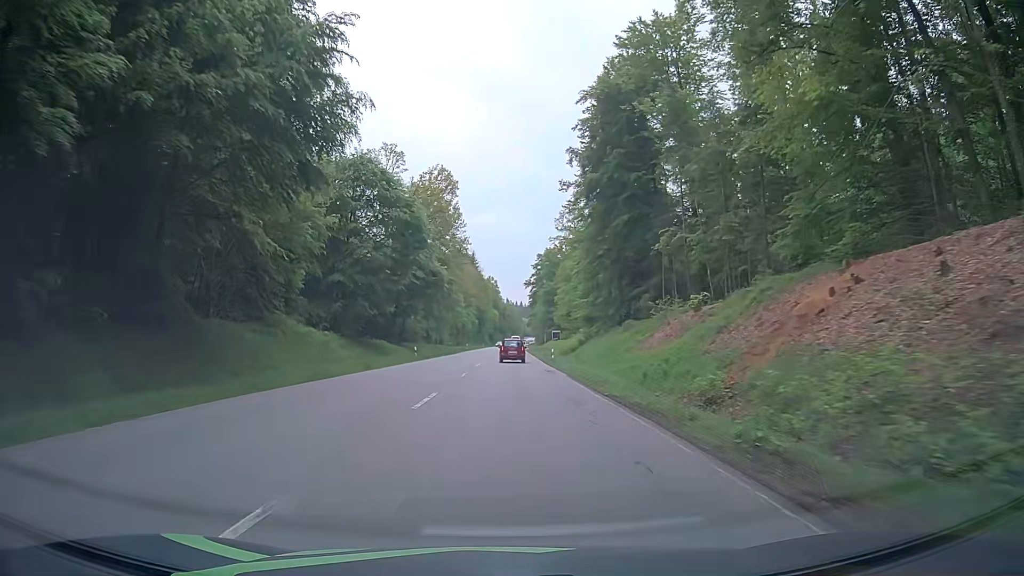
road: secondary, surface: asphalt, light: Day
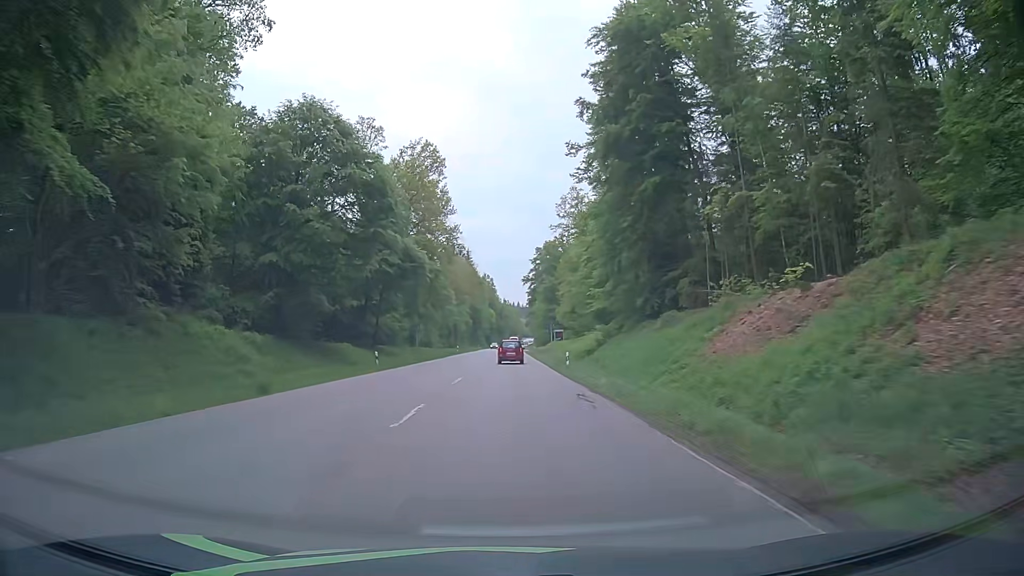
(+0.2, +14.5) m; +1°
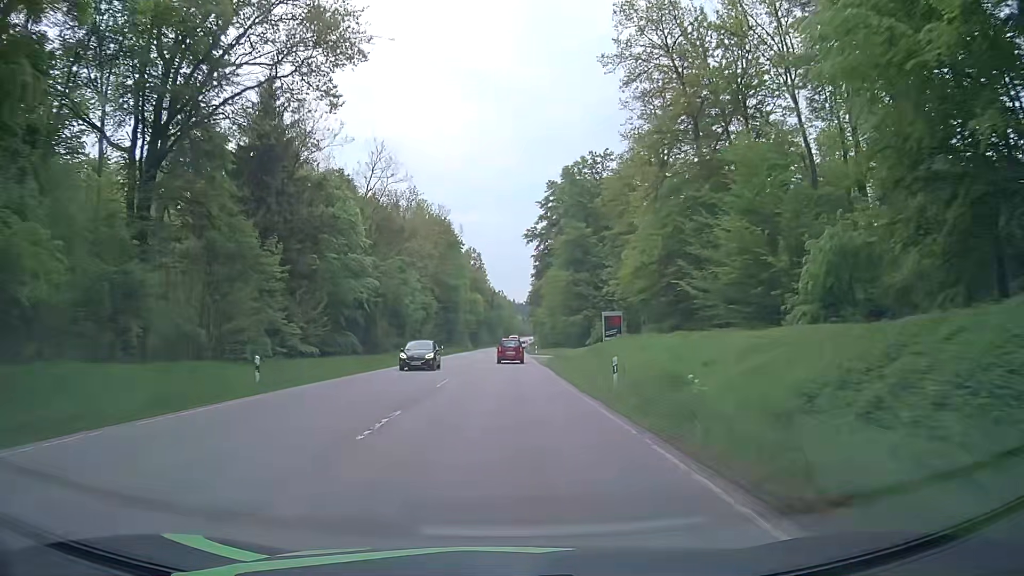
(+0.6, +72.2) m; 0°
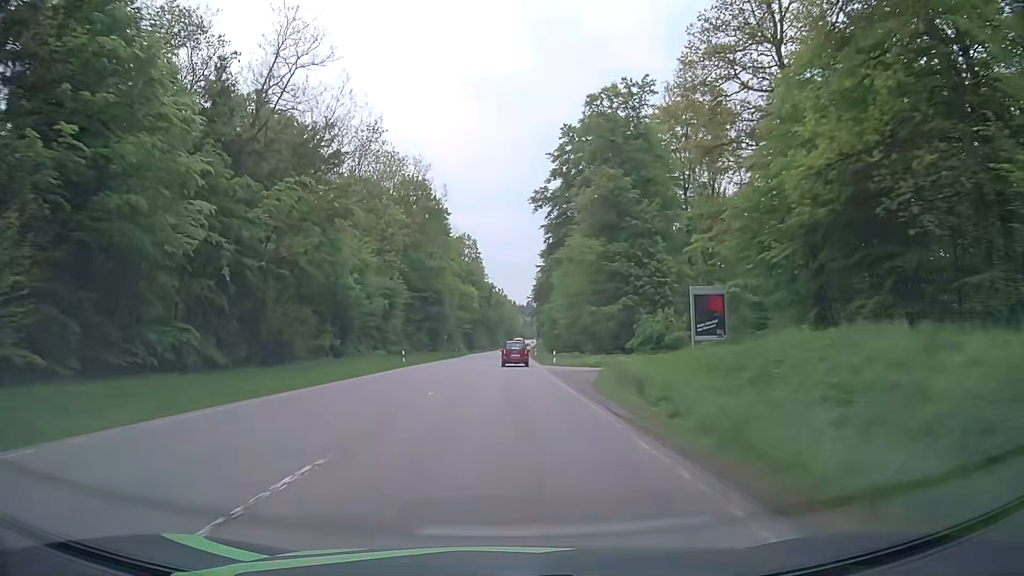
(+0.1, +28.6) m; 0°
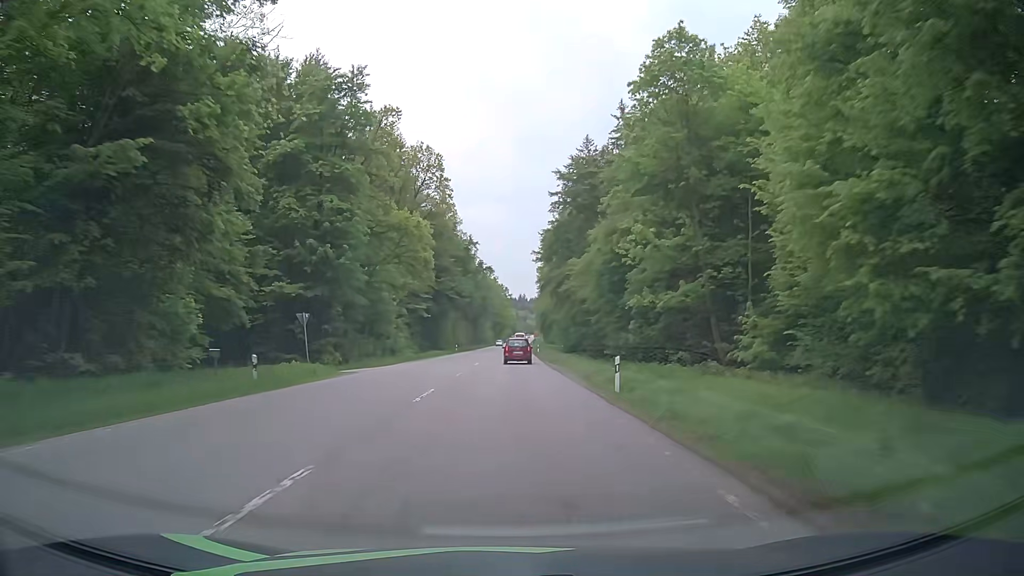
(+0.6, +70.8) m; +1°
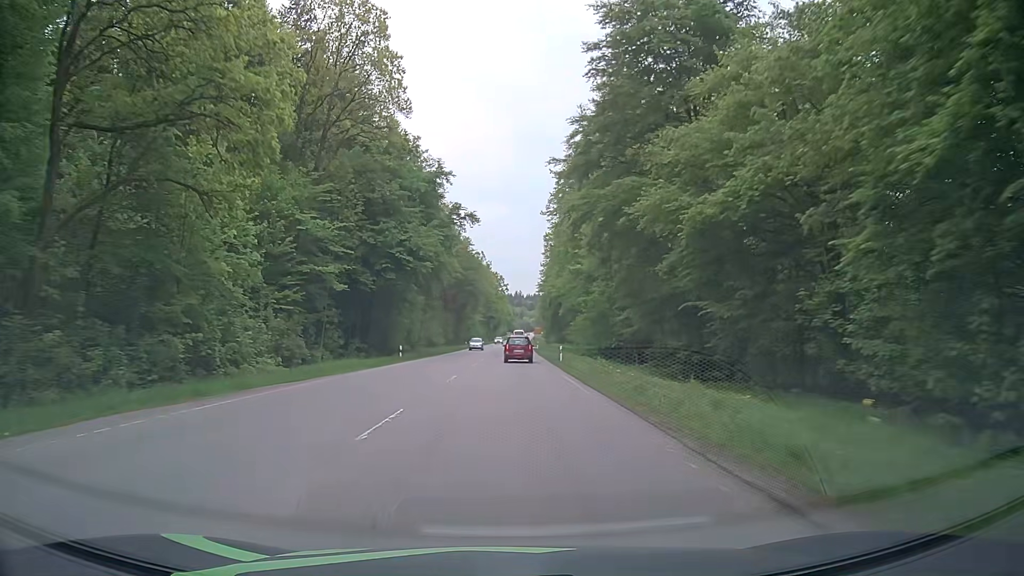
(0.0, +42.0) m; 0°
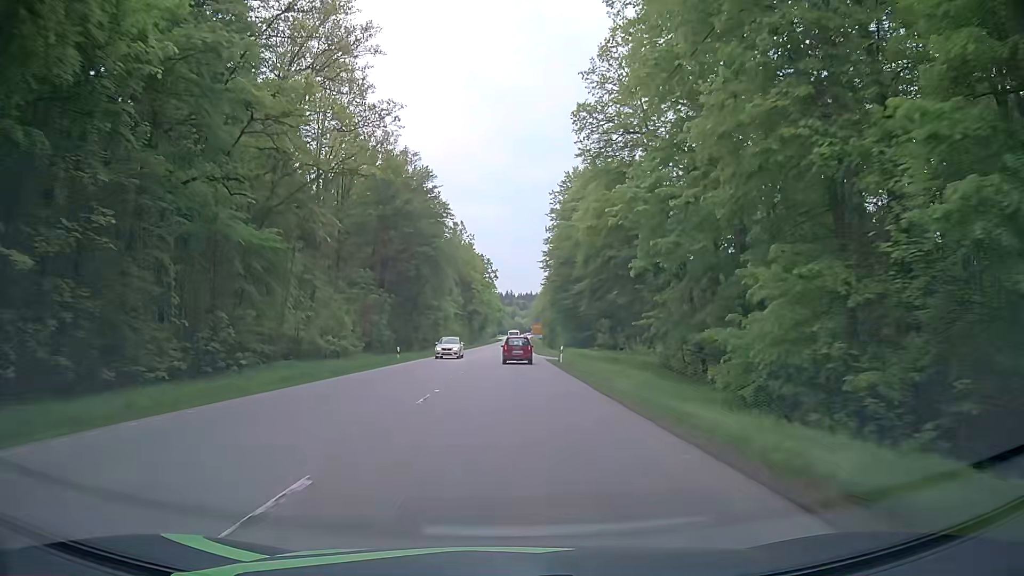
(+0.4, +54.5) m; +1°
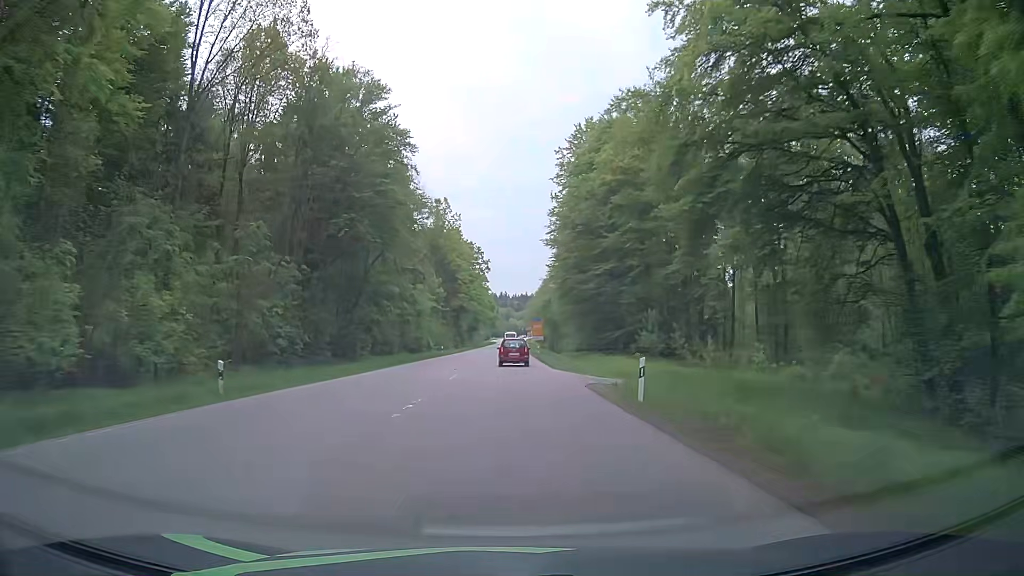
(+0.1, +26.6) m; 0°
(0, +10) (0, +20) (0, +30) (0, +40) (0, +50) (+1, +60) (+1, +70) (+1, +80) (+1, +90) (+1, +100) m
